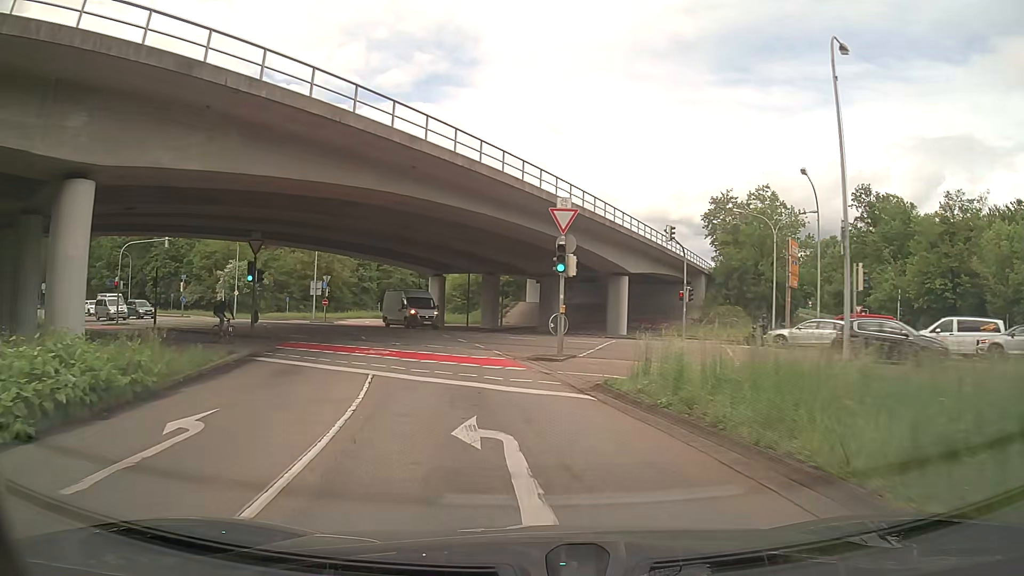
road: secondary_link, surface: asphalt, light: Day
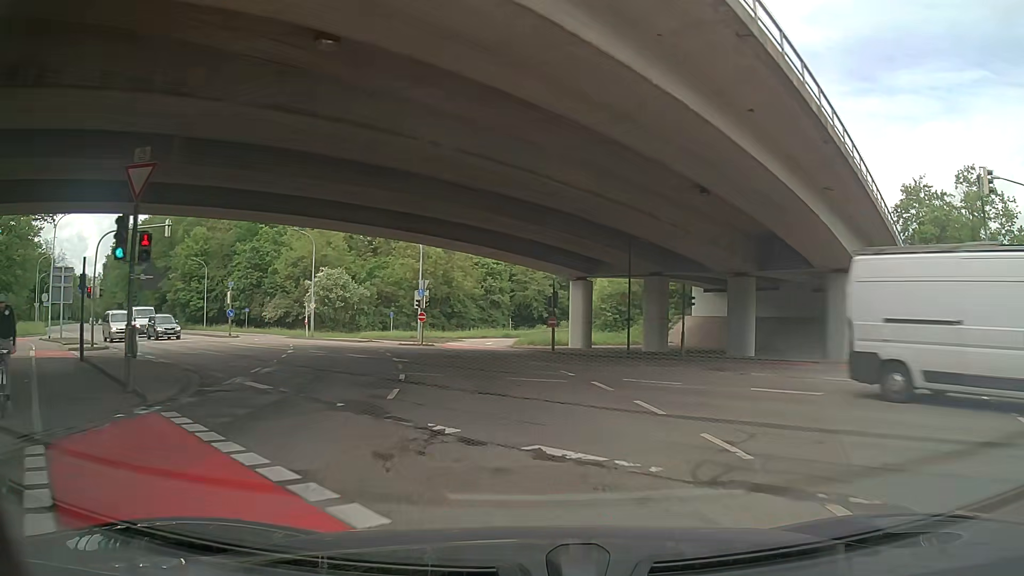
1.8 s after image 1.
(-2.2, +17.9) m; -13°
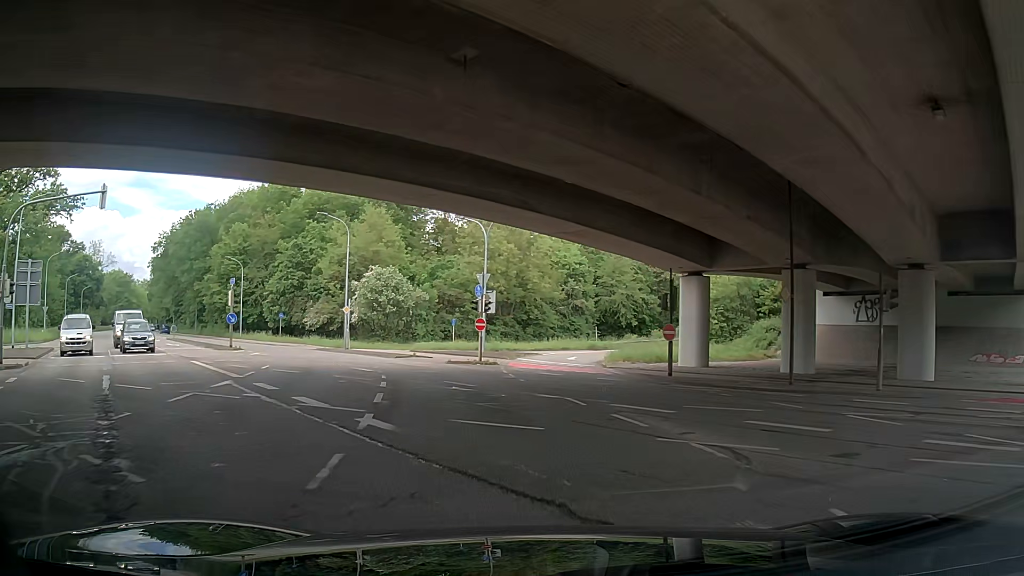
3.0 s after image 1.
(-0.5, +12.1) m; -6°
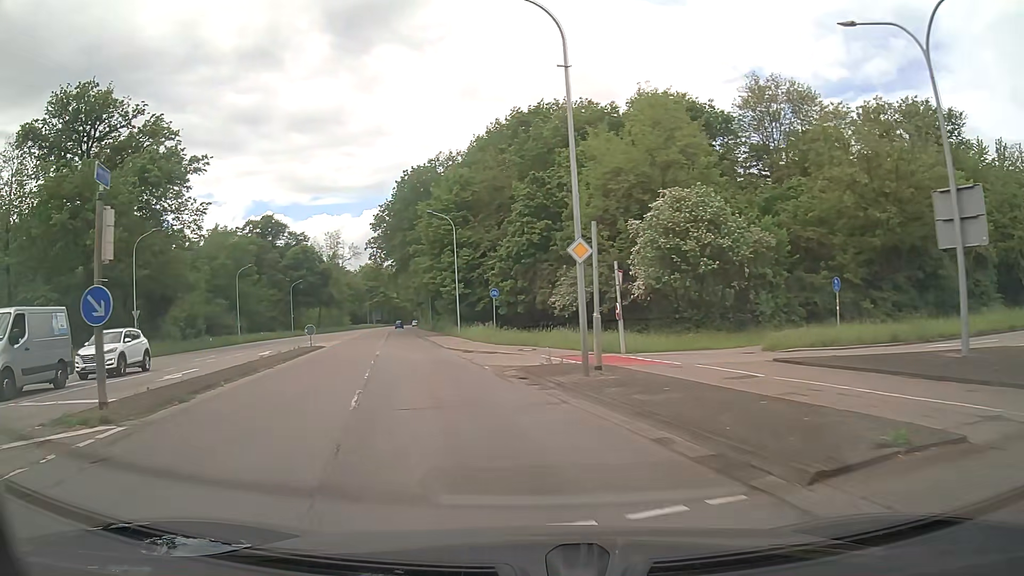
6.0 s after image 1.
(-5.8, +29.6) m; -28°
(-1, +10) (-2, +20) (-4, +30) (-6, +39) (-8, +49) (-10, +59) (-12, +69) (-14, +79) (-16, +89) (-17, +98) m
